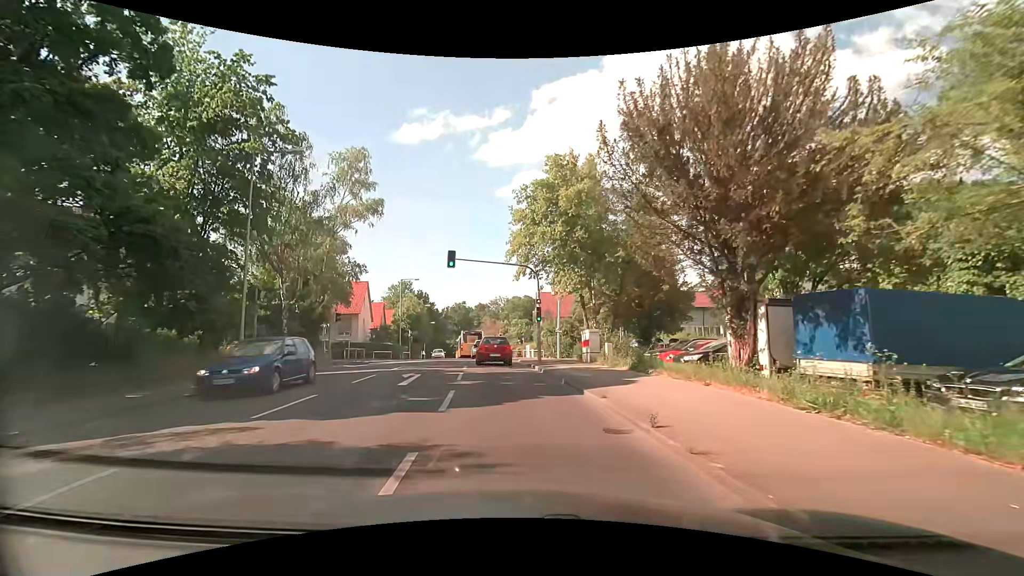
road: tertiary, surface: asphalt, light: Day
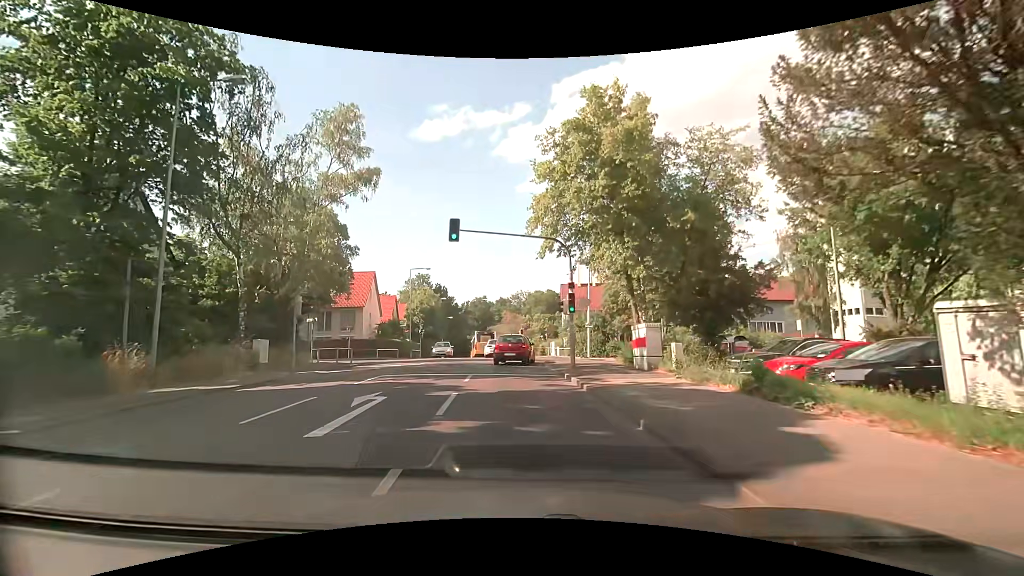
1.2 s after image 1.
(-0.3, +7.1) m; -3°
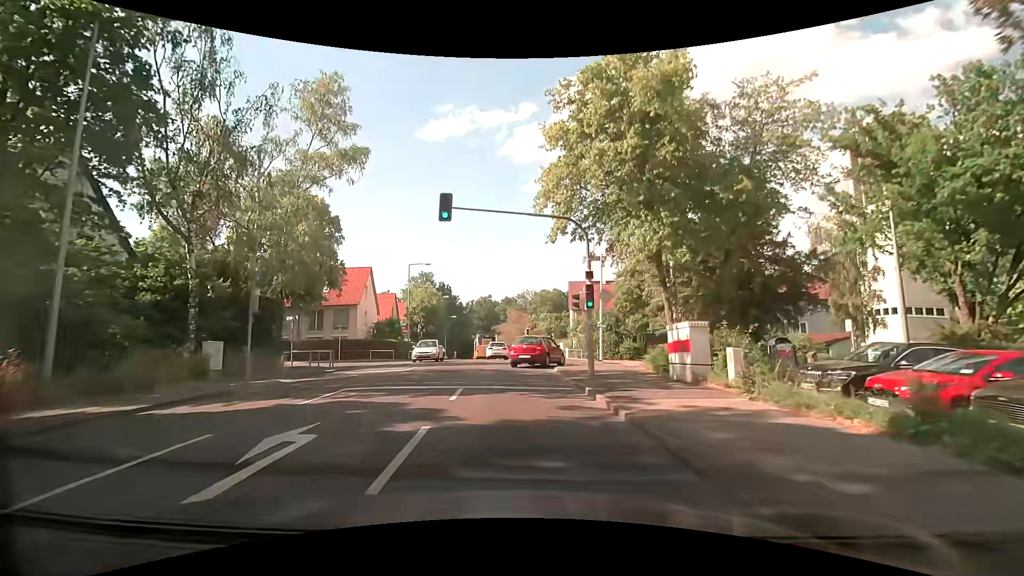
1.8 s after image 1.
(-0.1, +3.9) m; -2°
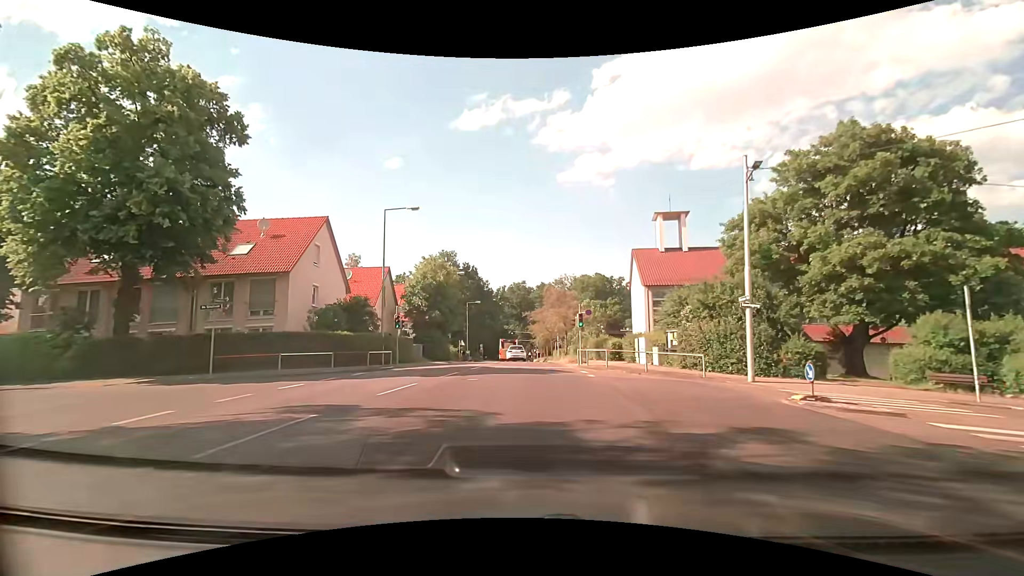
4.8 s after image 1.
(-0.6, +21.8) m; -4°
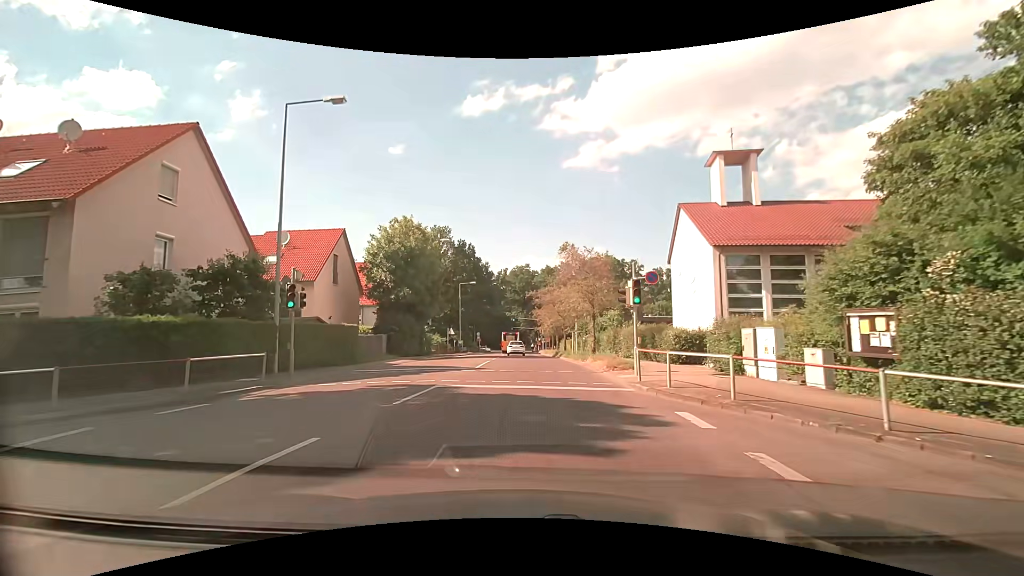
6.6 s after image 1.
(+0.1, +14.4) m; +1°
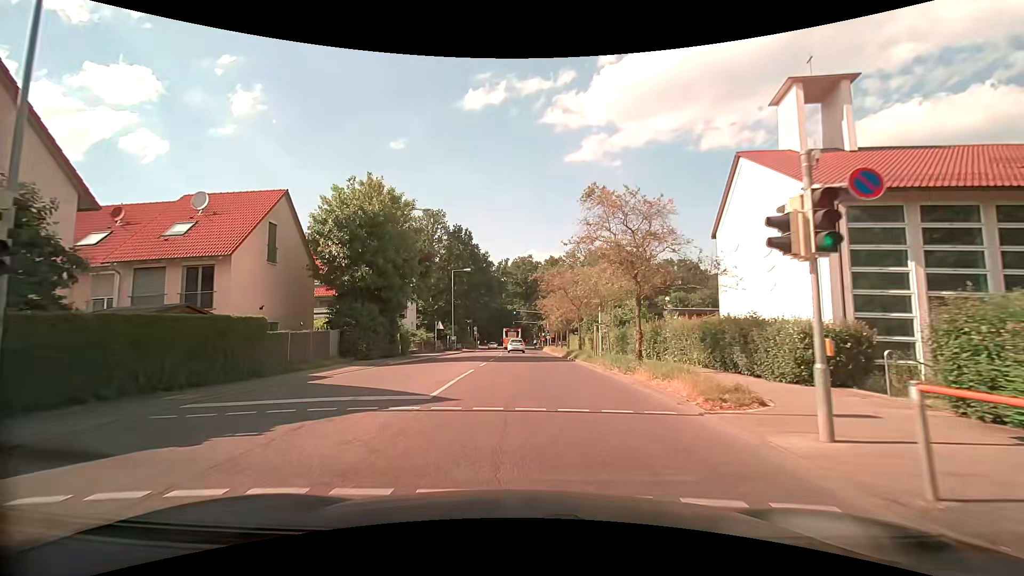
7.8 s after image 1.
(-0.1, +9.9) m; -1°
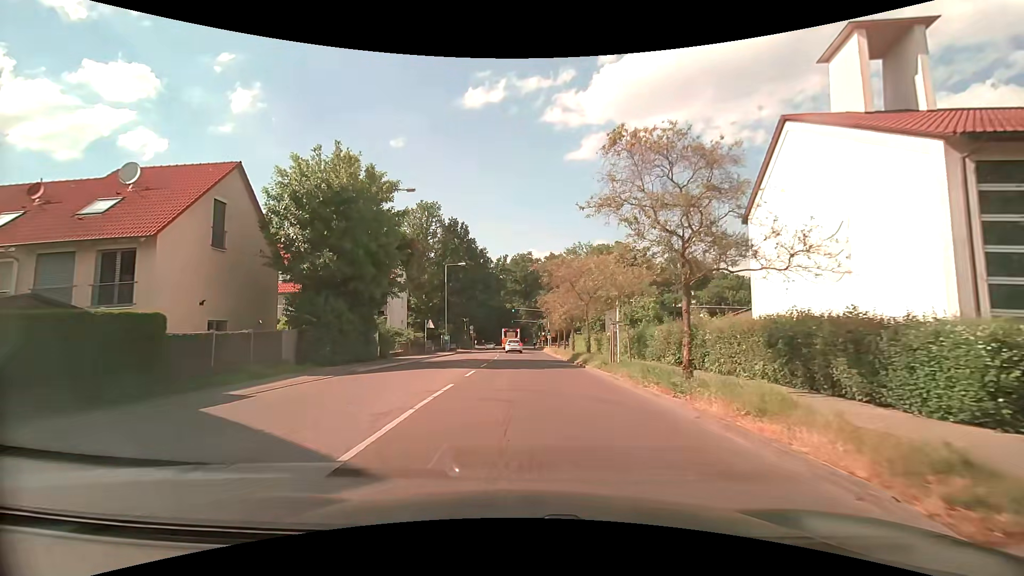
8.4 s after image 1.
(0.0, +4.8) m; 0°
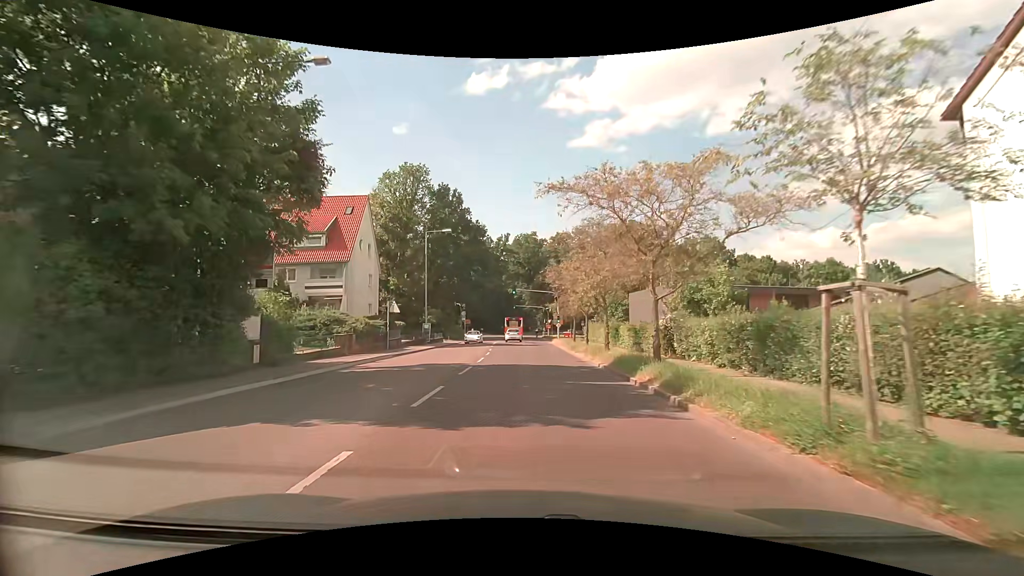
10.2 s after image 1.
(0.0, +13.8) m; -1°
(0, +10) (0, +20) (0, +30) (0, +40) (-1, +50) (-1, +60) (-1, +70) (-1, +80) (-1, +90) (-3, +100) m
